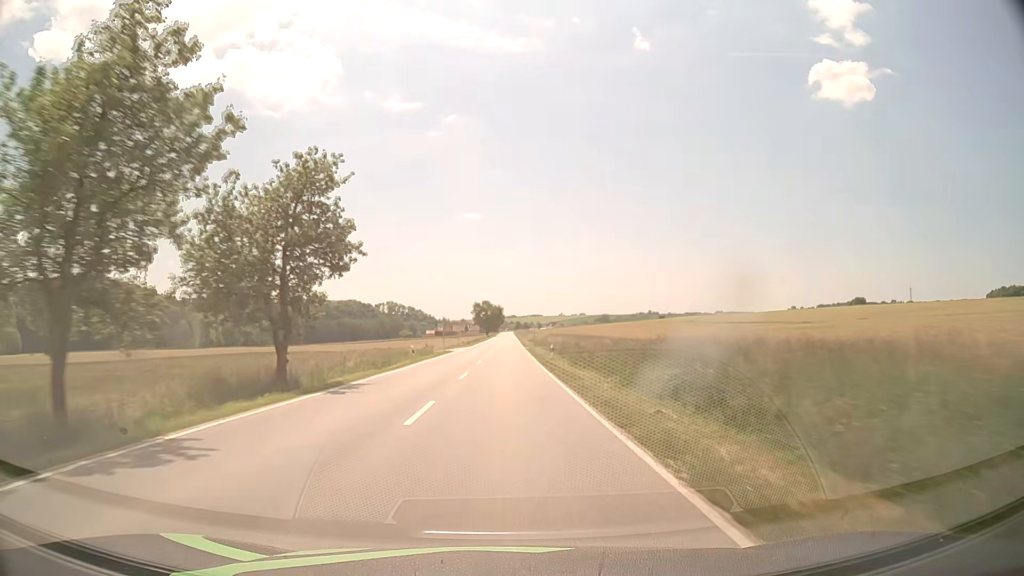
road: secondary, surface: asphalt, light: Day
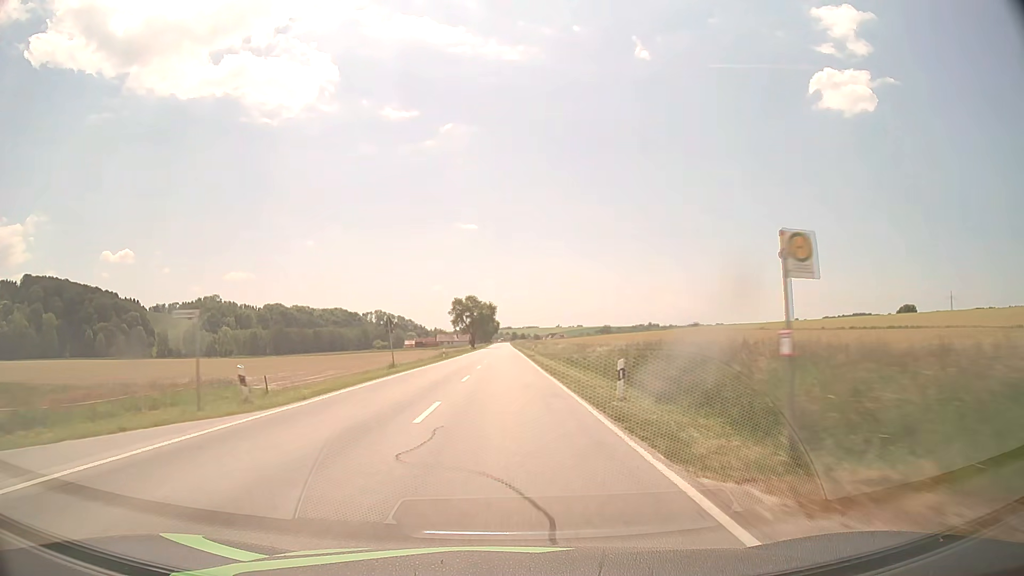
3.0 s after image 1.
(+0.3, +71.2) m; 0°
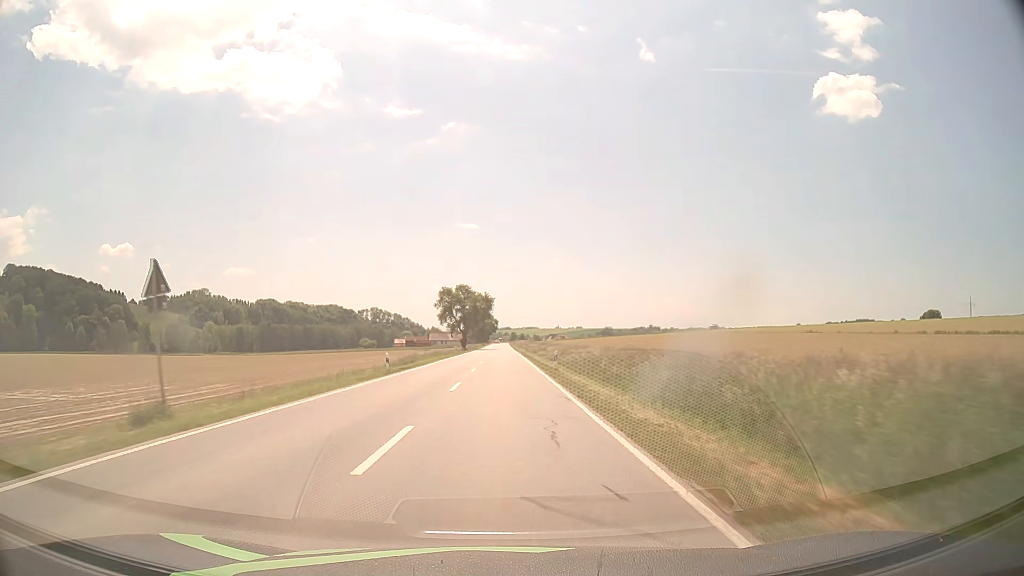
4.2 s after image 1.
(0.0, +28.3) m; 0°
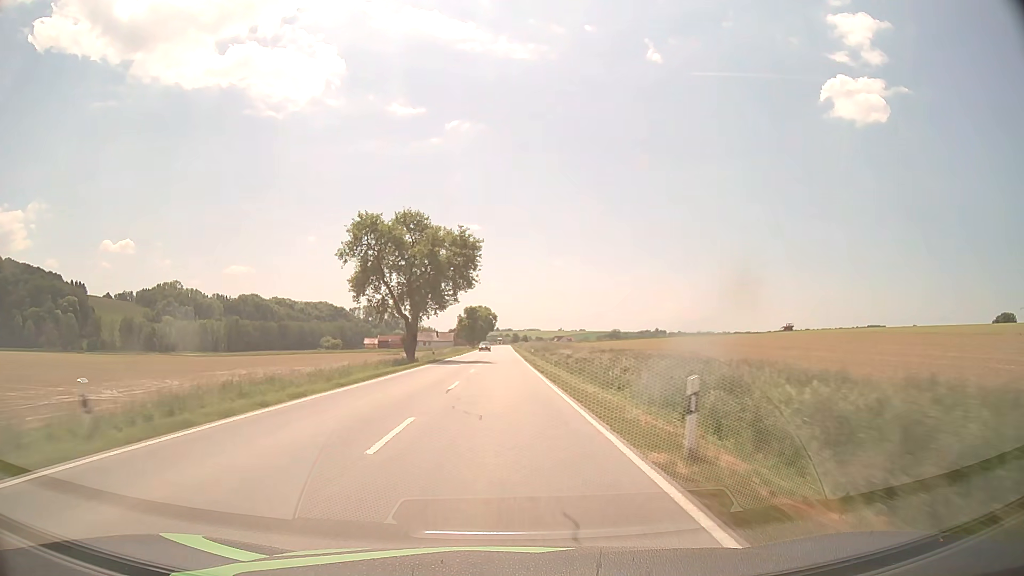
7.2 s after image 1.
(-0.1, +70.8) m; 0°
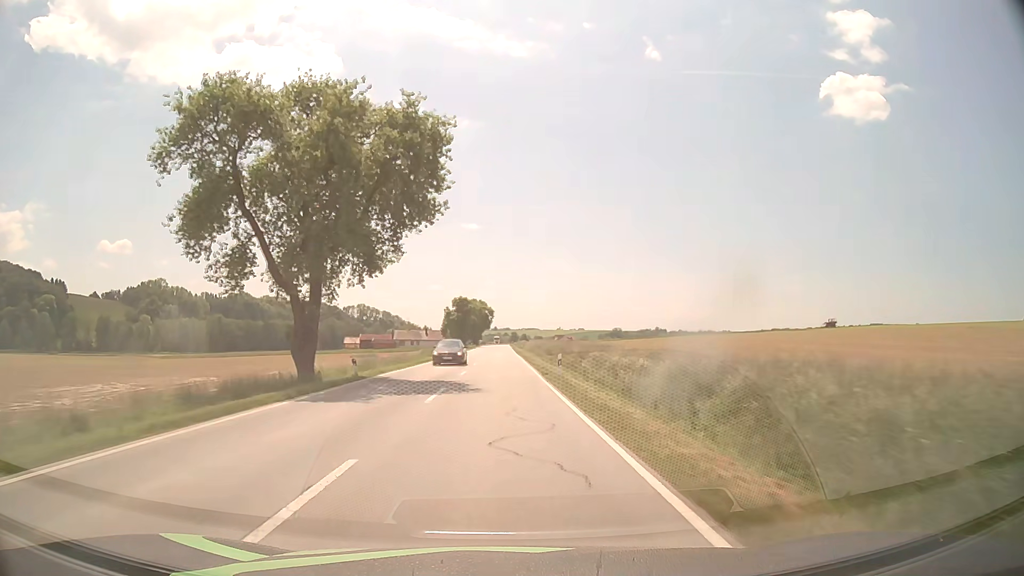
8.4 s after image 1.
(0.0, +28.4) m; 0°
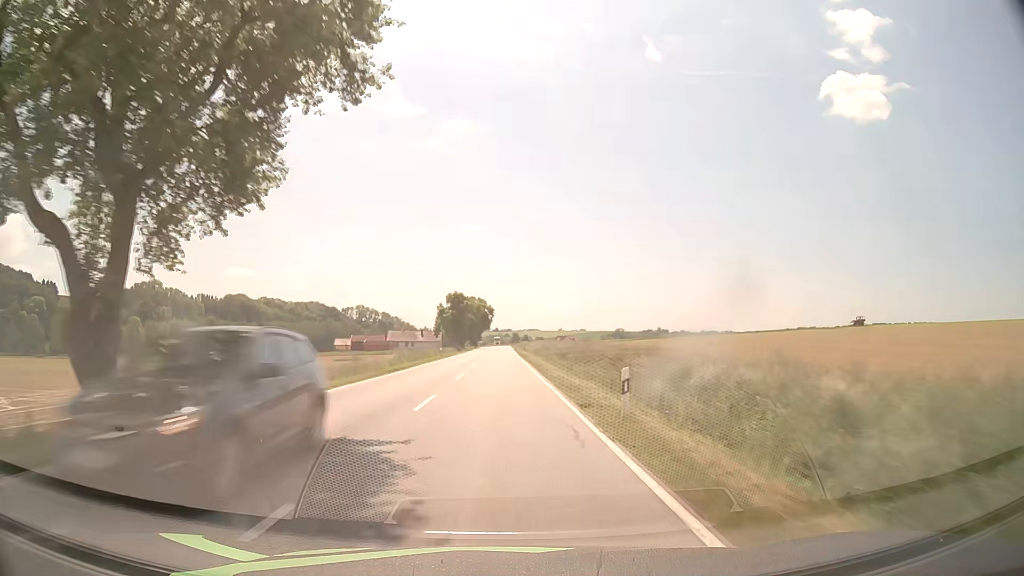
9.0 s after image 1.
(0.0, +14.2) m; 0°
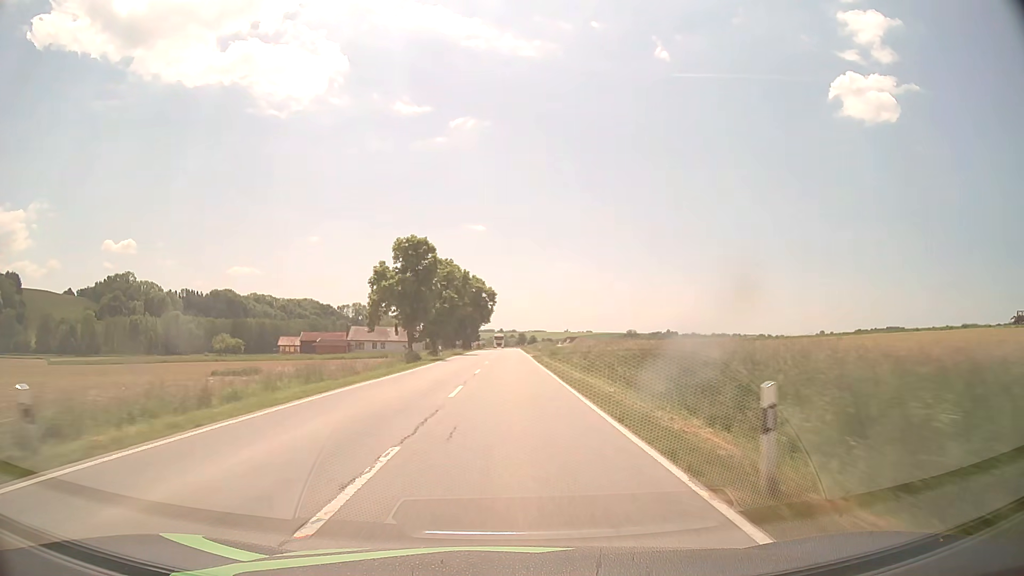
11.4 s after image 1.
(-0.6, +56.7) m; -1°
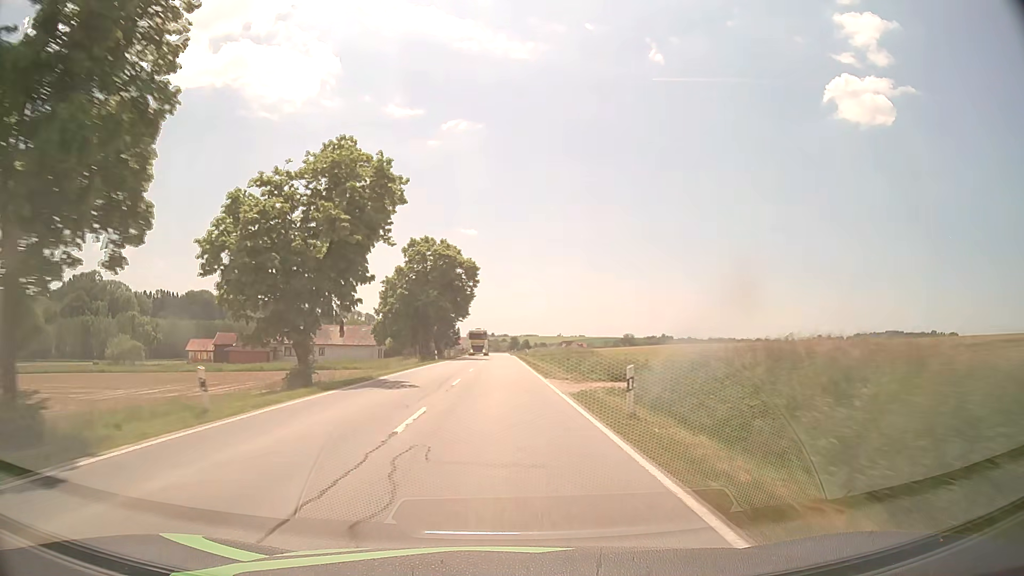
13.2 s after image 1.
(+0.4, +42.5) m; +1°
(0, +10) (0, +20) (0, +30) (0, +40) (0, +50) (0, +60) (0, +70) (0, +80) (0, +90) (0, +100) m
